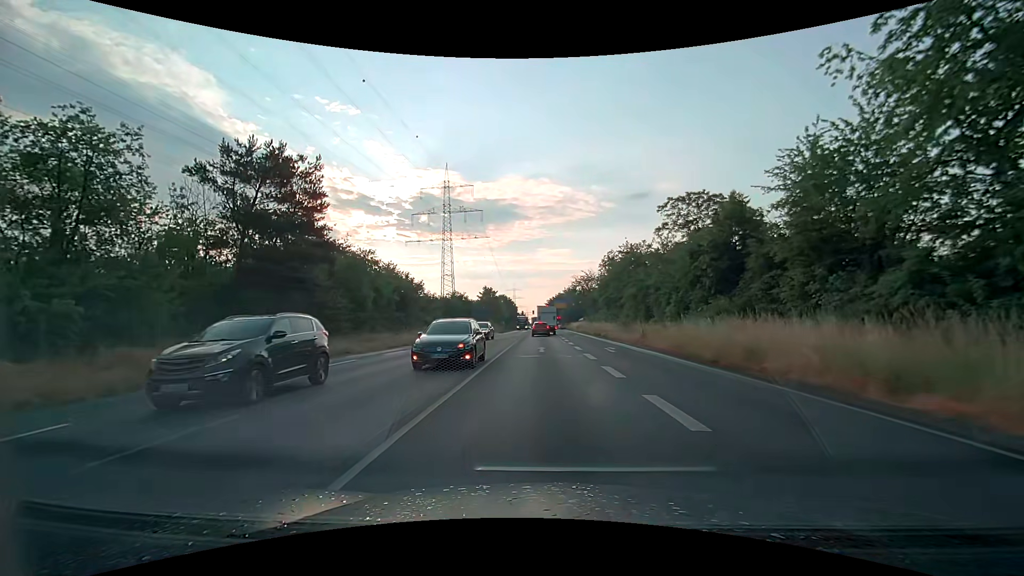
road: secondary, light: Day
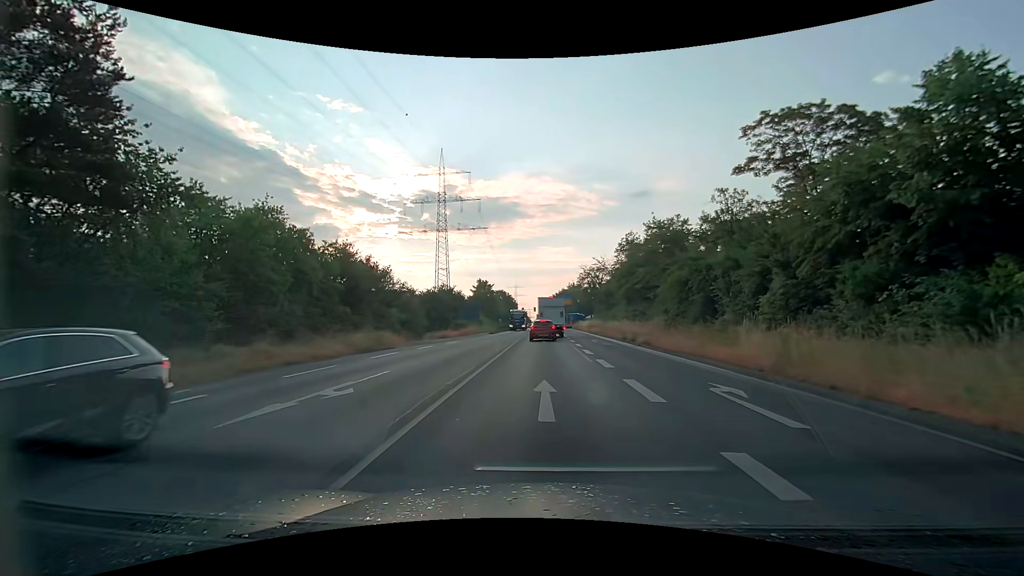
(0.0, +15.8) m; 0°
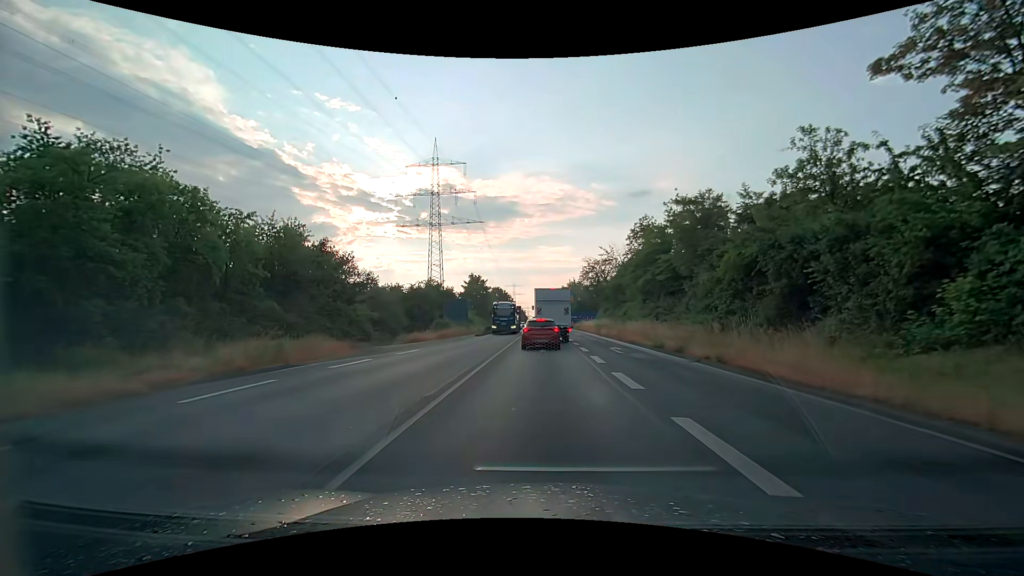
(0.0, +10.2) m; 0°
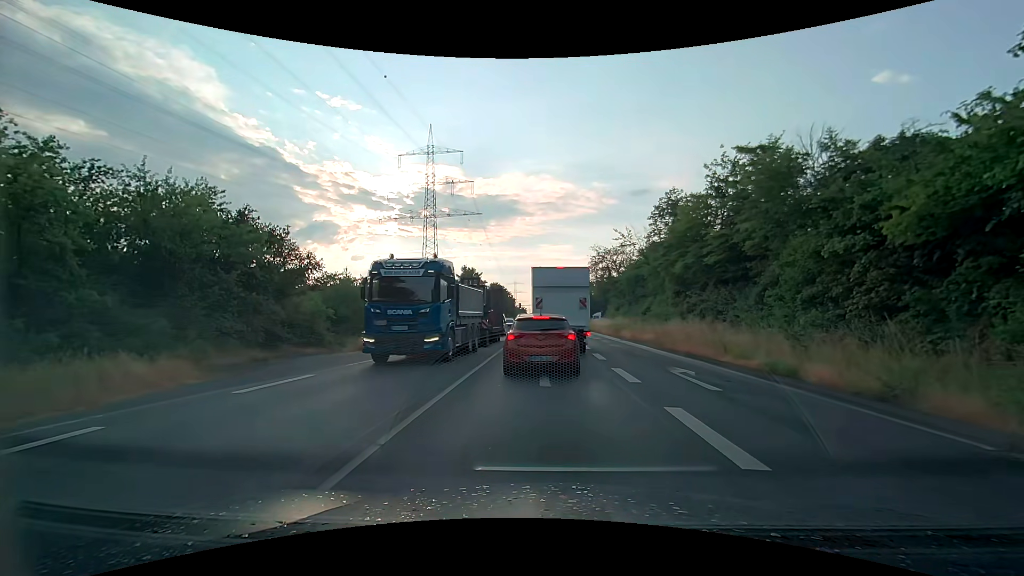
(0.0, +11.2) m; 0°
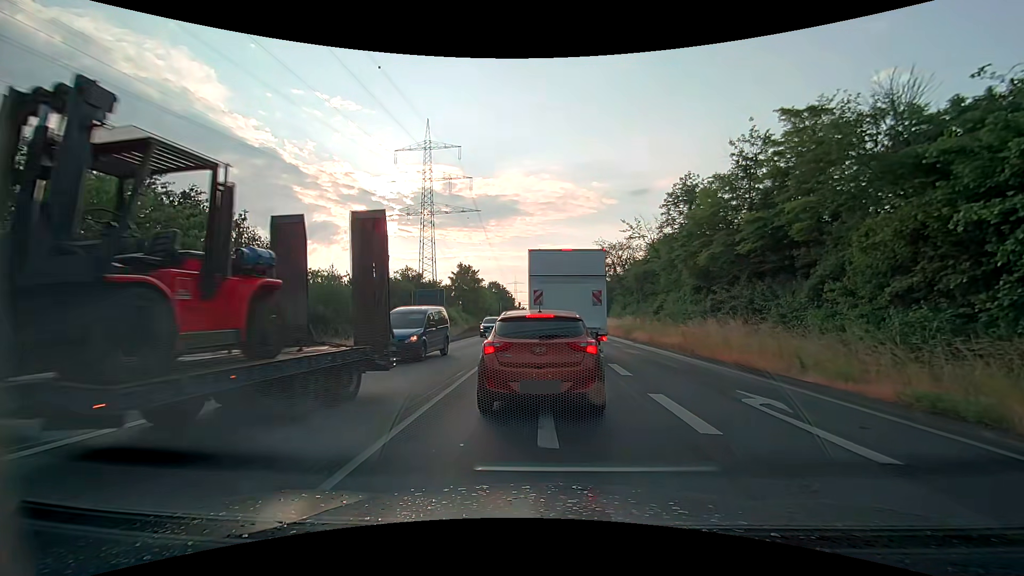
(0.0, +4.4) m; 0°
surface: asphalt
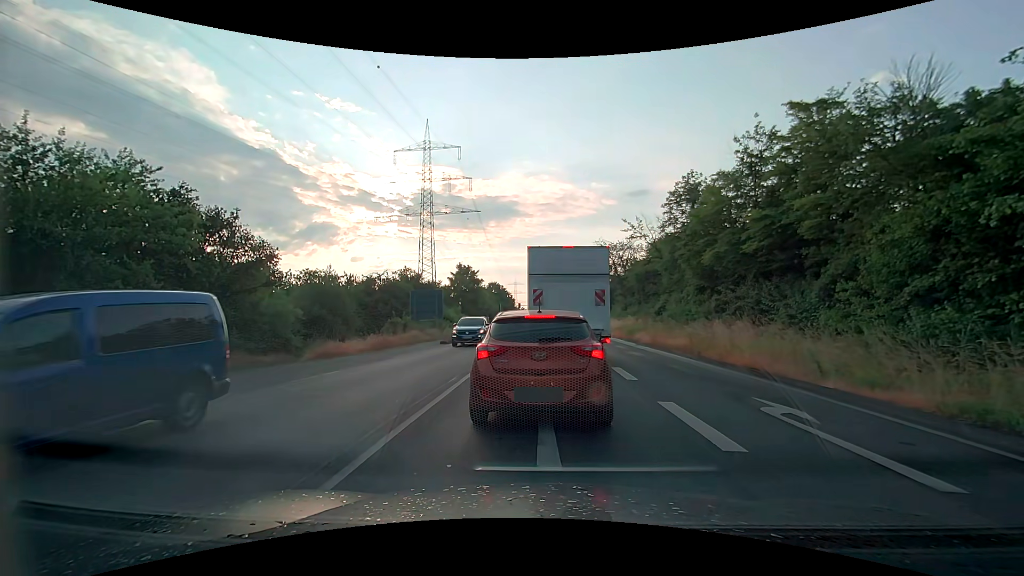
(0.0, +0.7) m; 0°
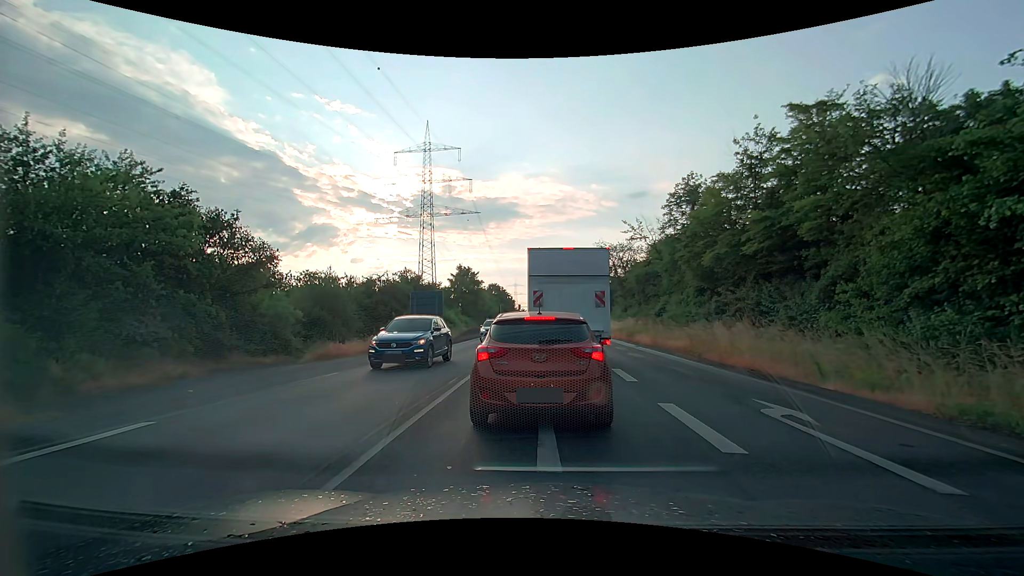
(0.0, +0.1) m; 0°
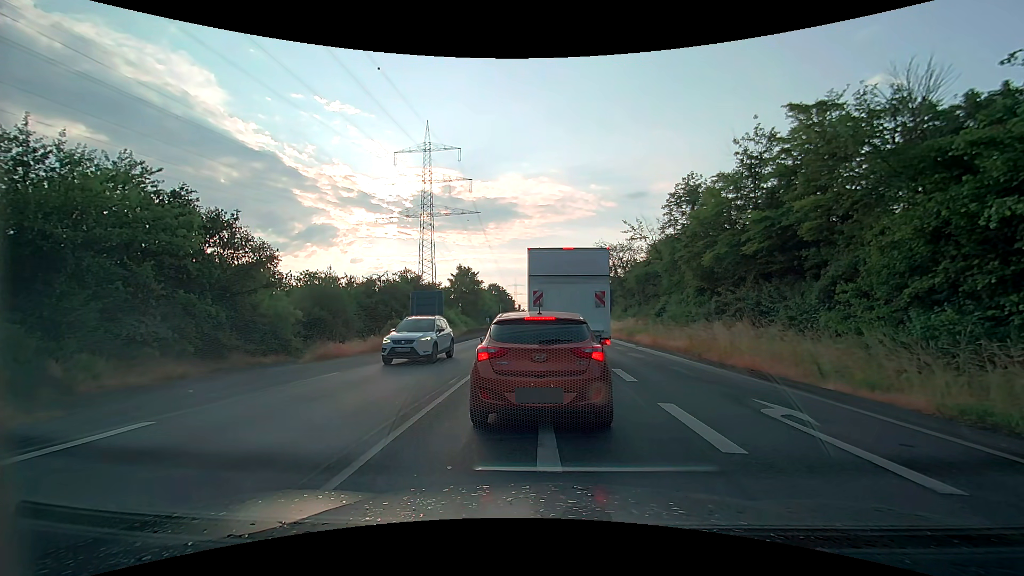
(0.0, 0.0) m; 0°
